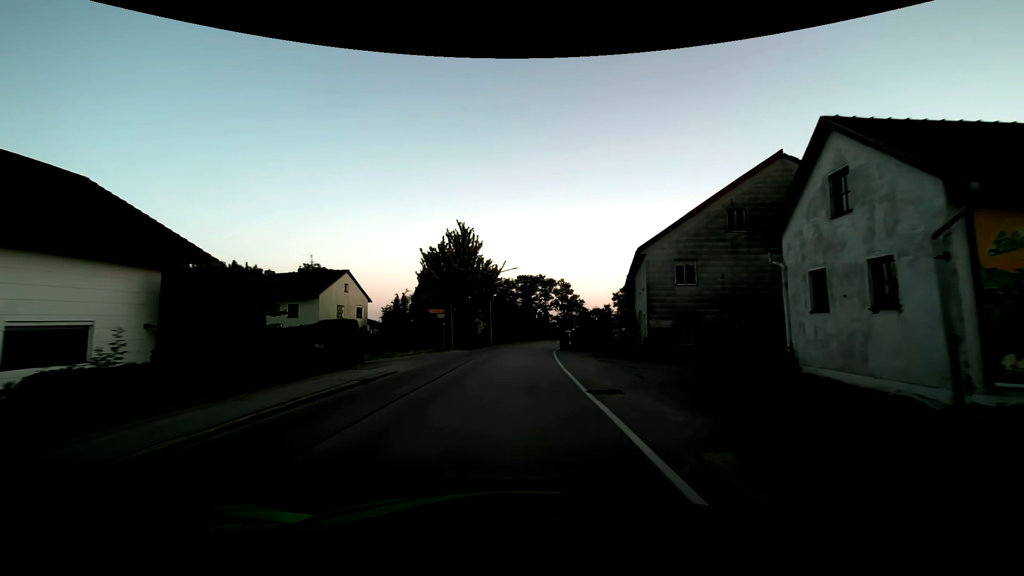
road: secondary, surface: asphalt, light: Day
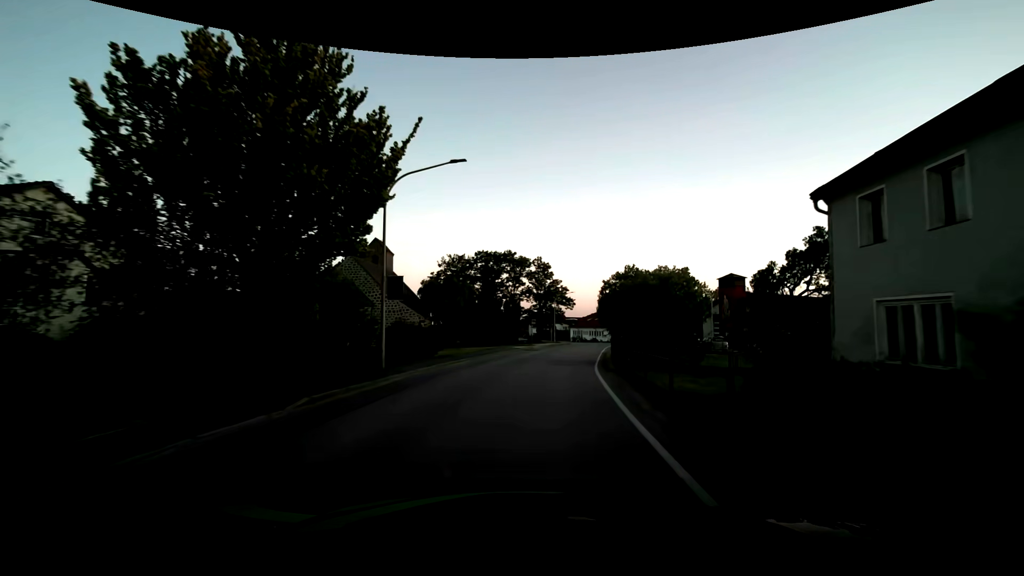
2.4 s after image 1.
(+0.6, +30.5) m; +4°
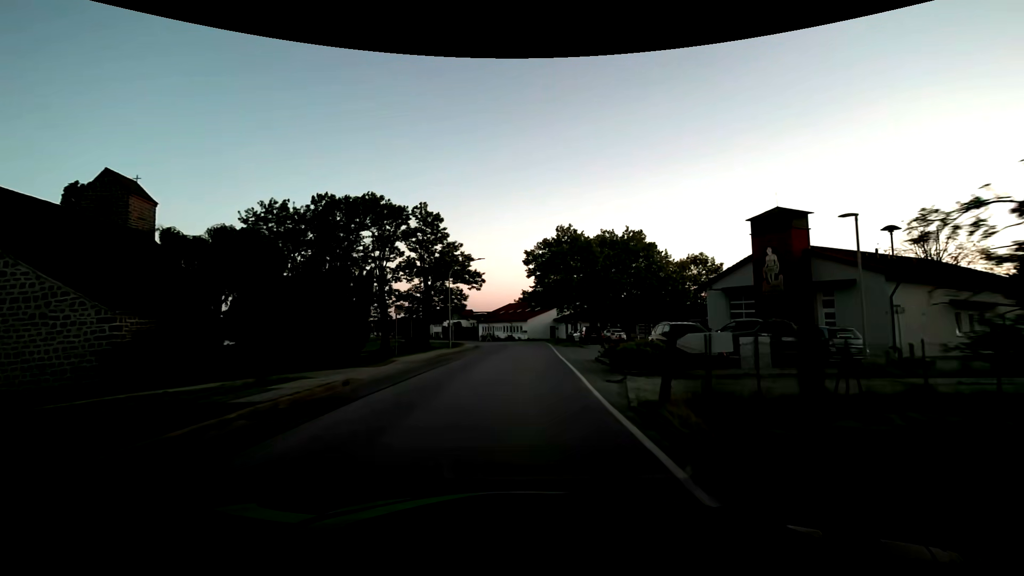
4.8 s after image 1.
(+3.2, +30.5) m; +10°
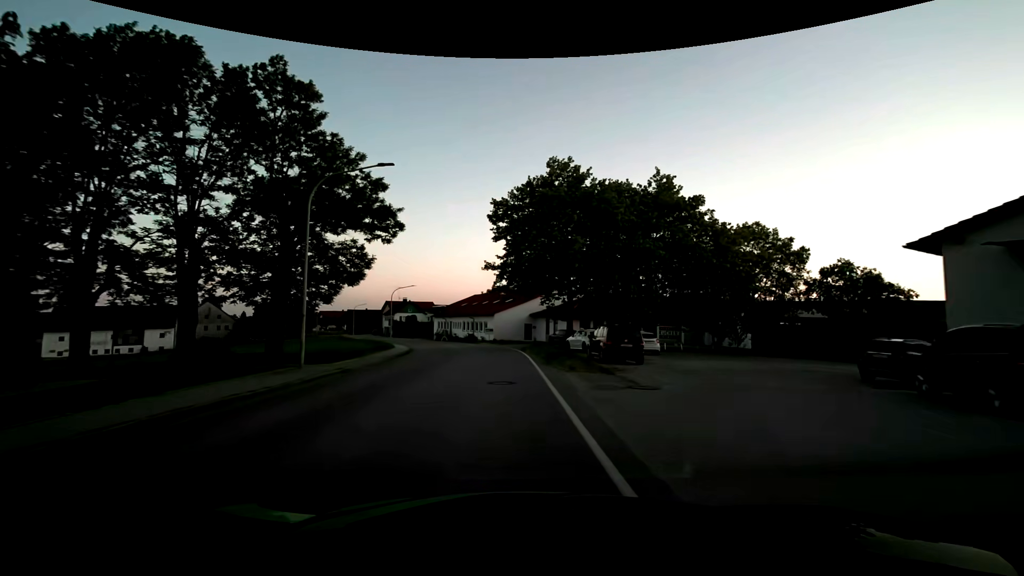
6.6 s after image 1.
(+1.1, +23.0) m; +4°
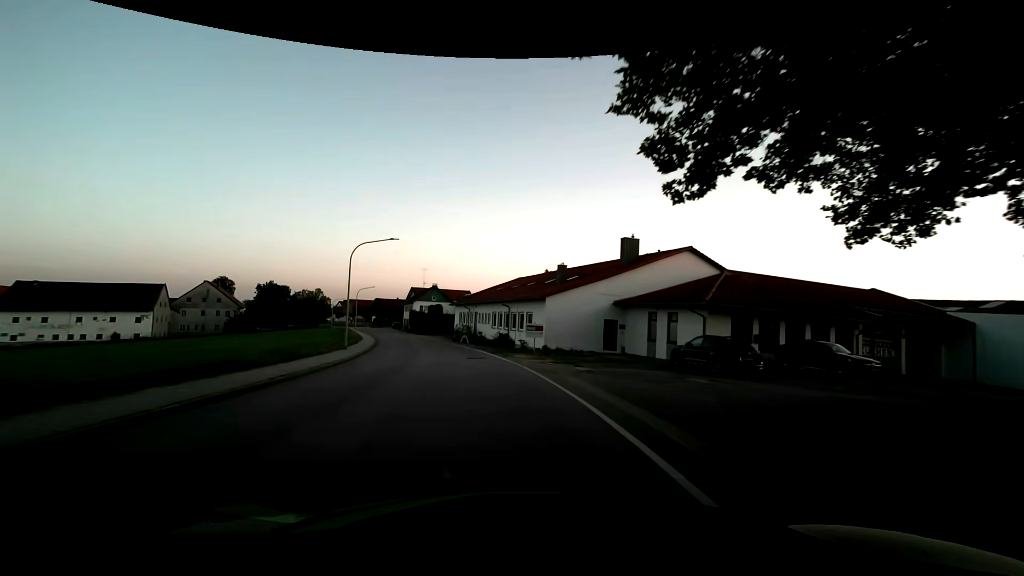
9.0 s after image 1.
(-1.2, +30.8) m; -6°
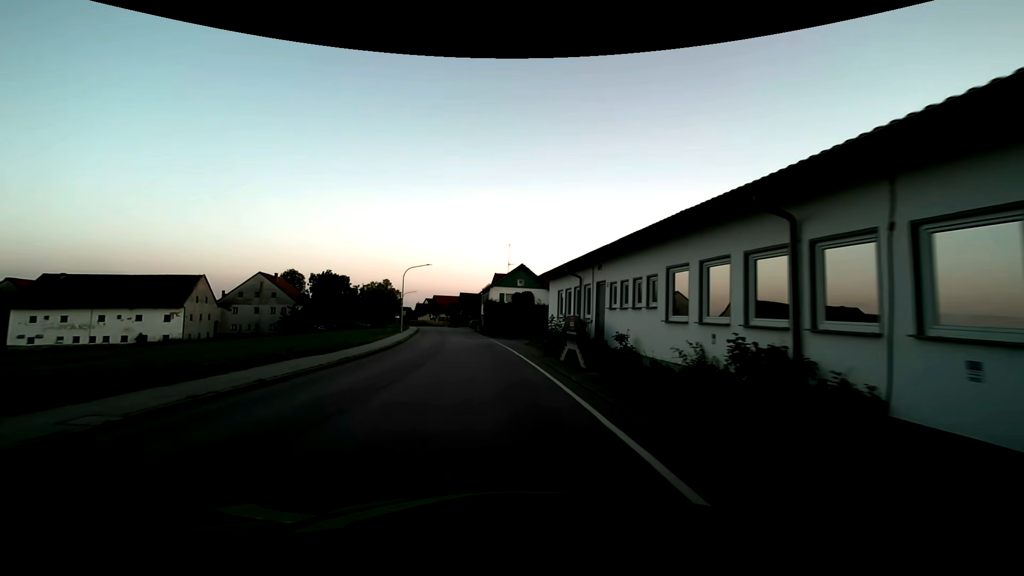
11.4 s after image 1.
(-3.1, +30.8) m; -12°
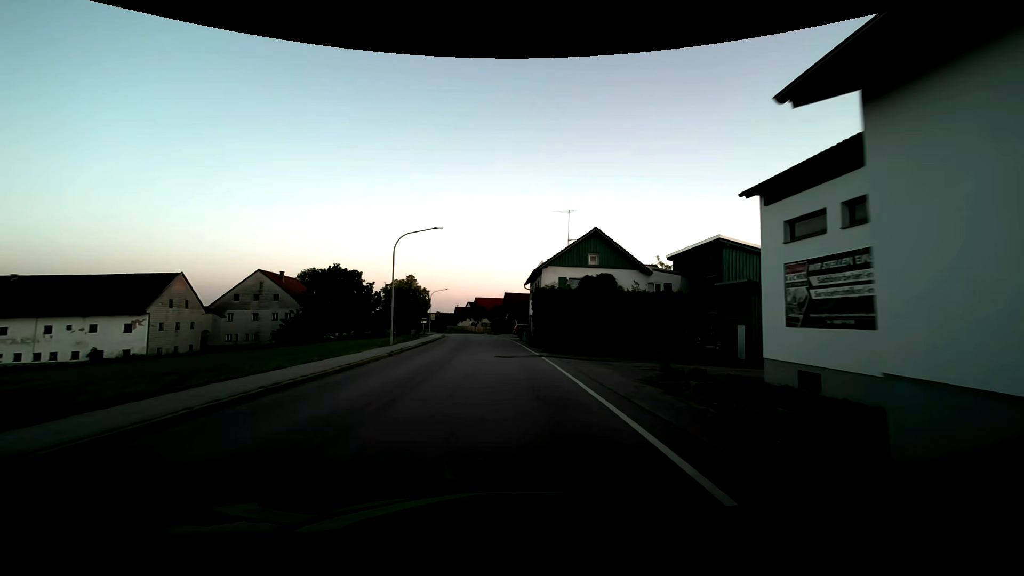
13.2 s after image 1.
(-1.3, +22.9) m; -6°
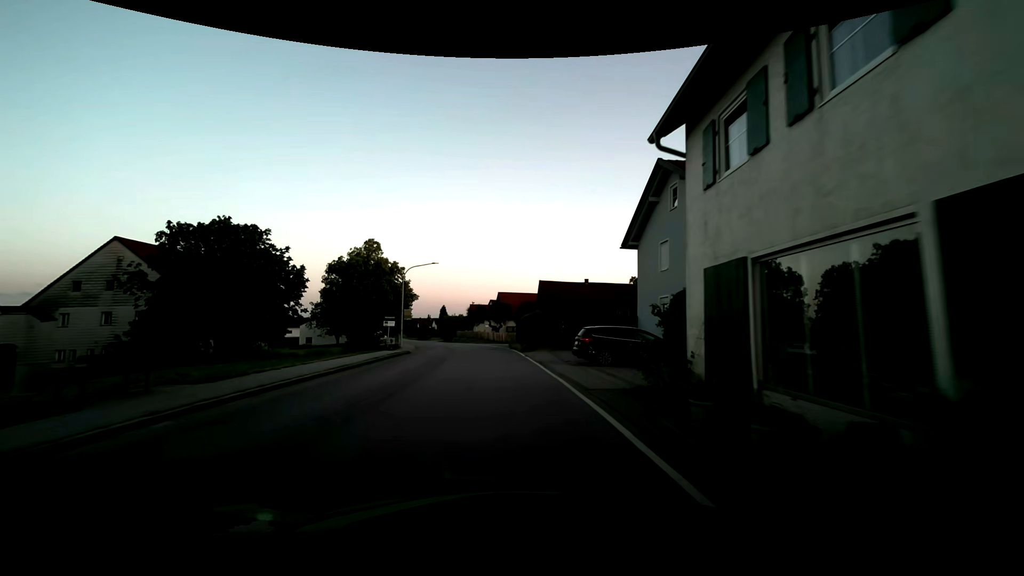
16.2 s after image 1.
(-1.3, +37.9) m; -3°
(0, +10) (-1, +20) (-2, +30) (-3, +40) (-4, +50) (-7, +59) (-10, +69) (-13, +79) (-16, +88) (-19, +97) m
